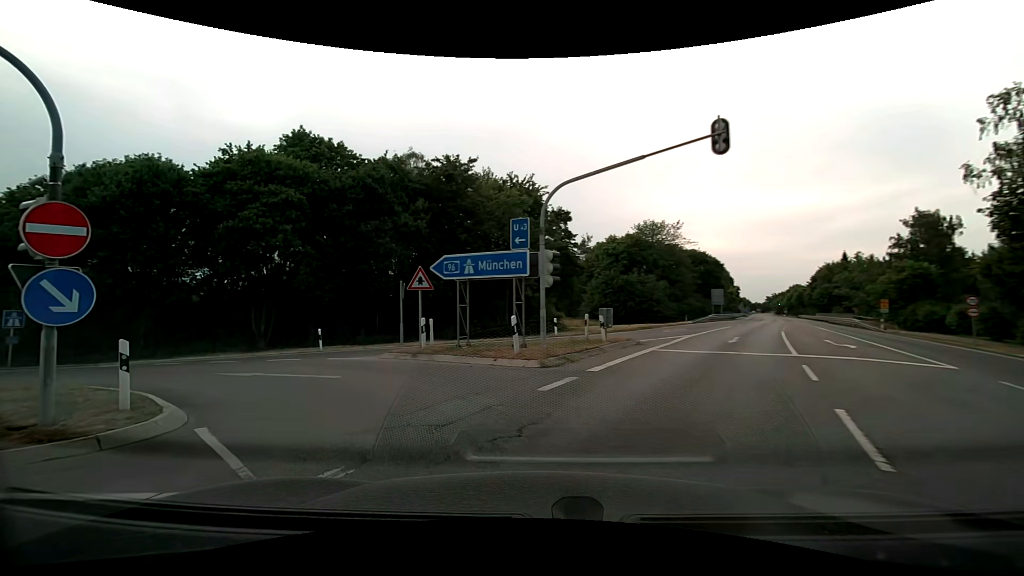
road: secondary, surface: asphalt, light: Day
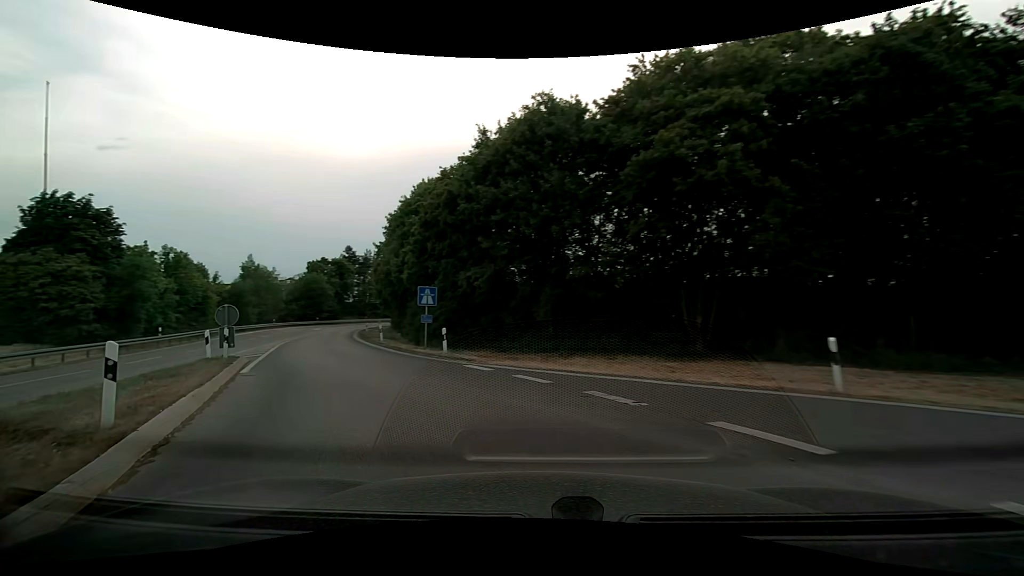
(-5.2, +12.4) m; -47°
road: motorway_link
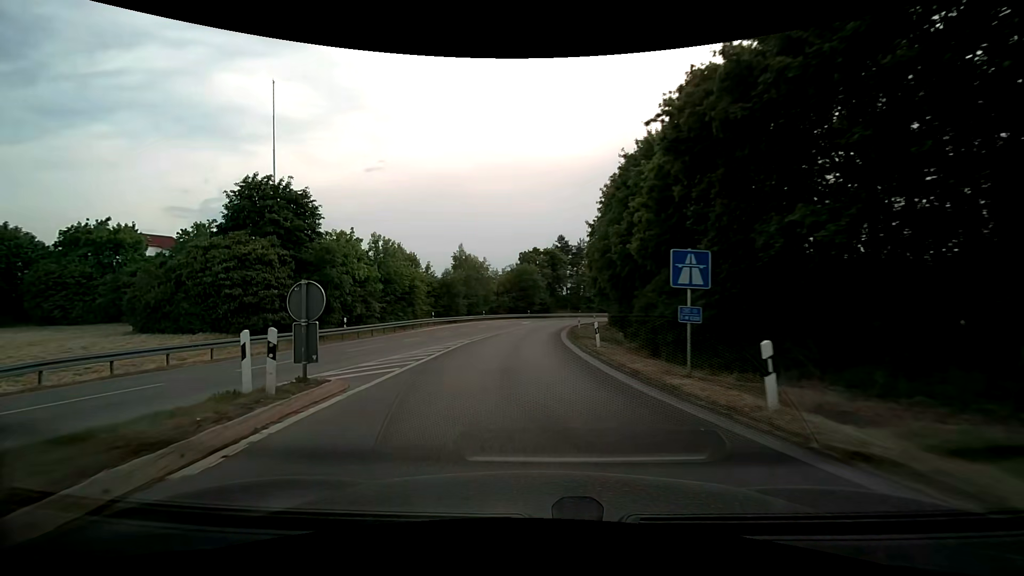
(-2.8, +11.3) m; -25°
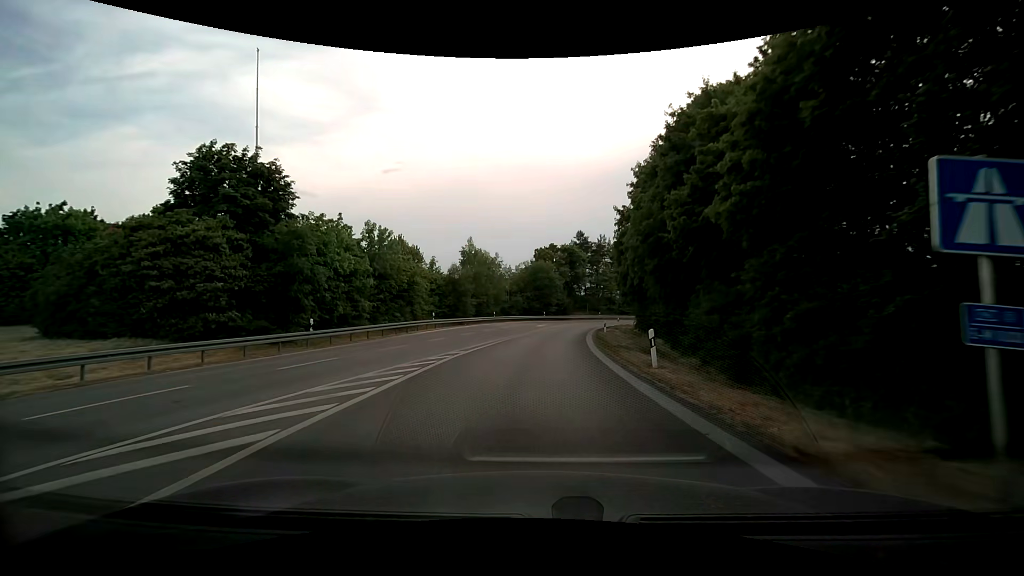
(-0.2, +7.0) m; -2°
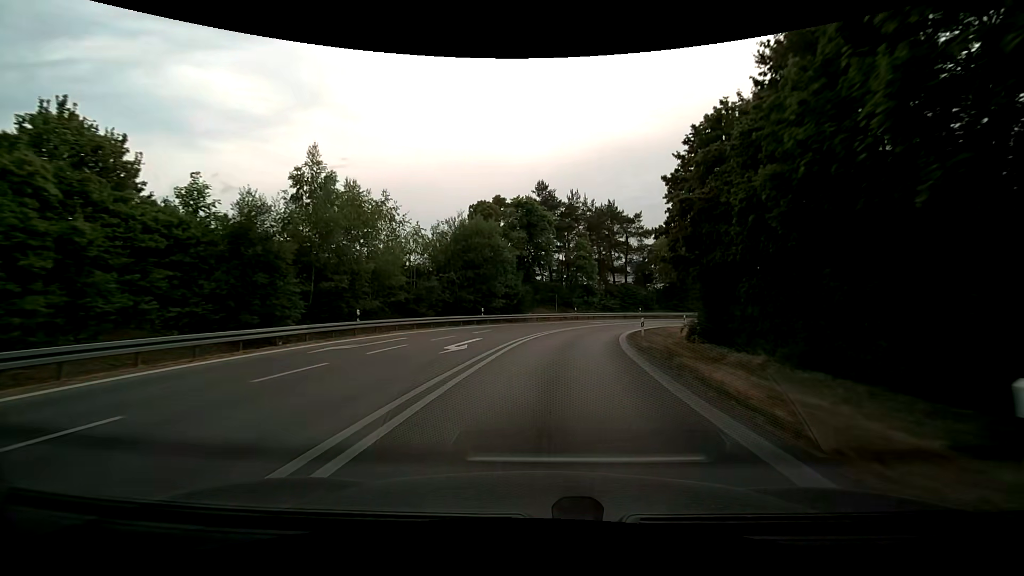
(+1.0, +34.2) m; +5°
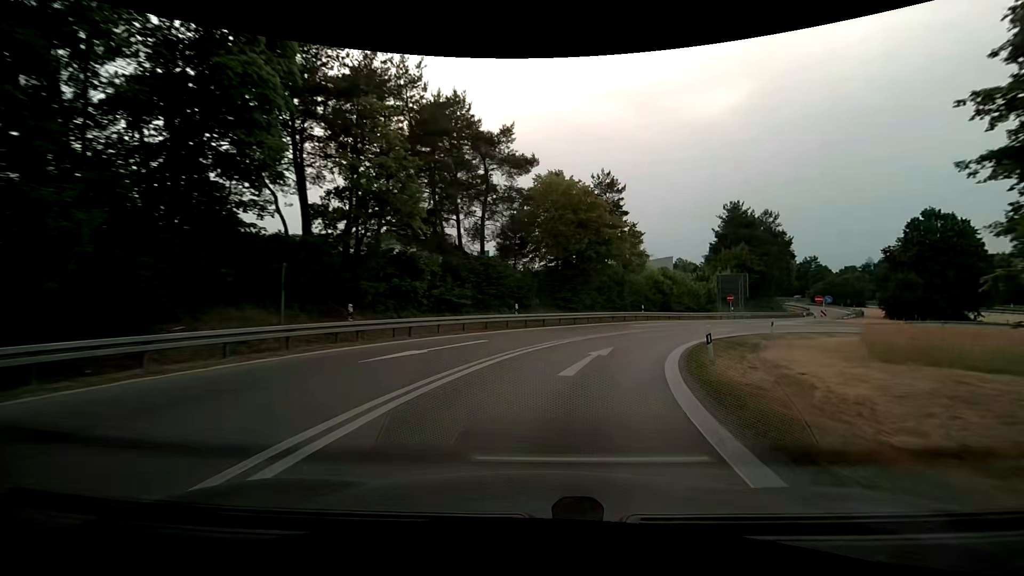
(+4.2, +34.2) m; +17°
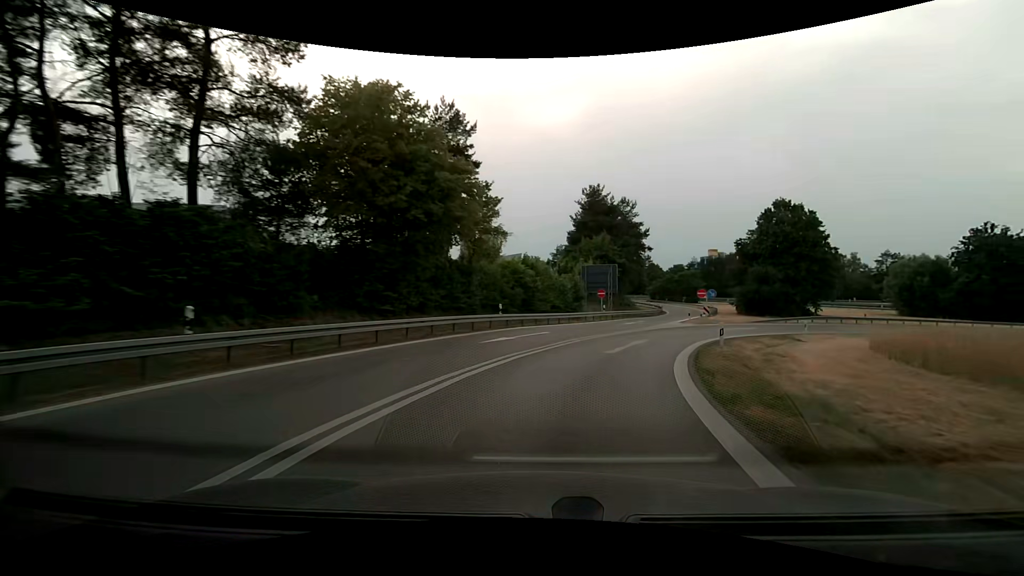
(+2.4, +16.3) m; +17°
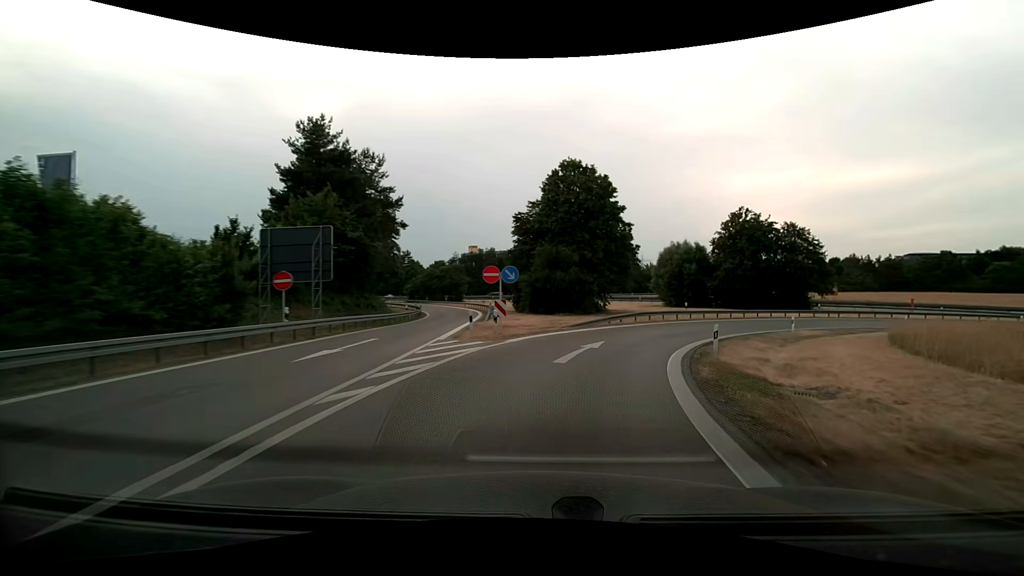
(+5.7, +24.5) m; +26°
(+1, +10) (+4, +19) (+9, +28) (+15, +36) (+22, +43) (+31, +48) (+40, +51) (+50, +52) (+60, +52) (+70, +50) m
